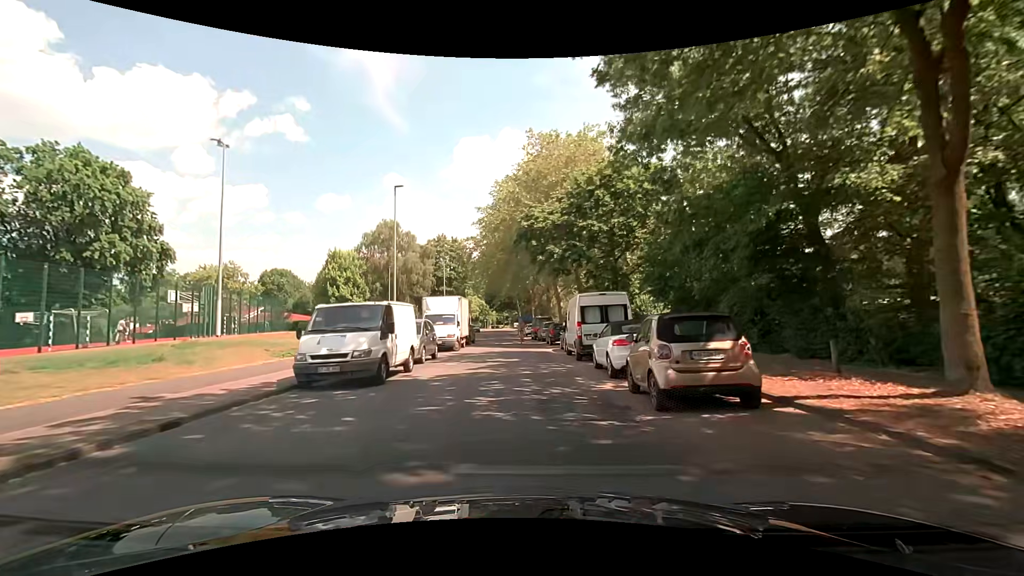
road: residential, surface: asphalt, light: Day
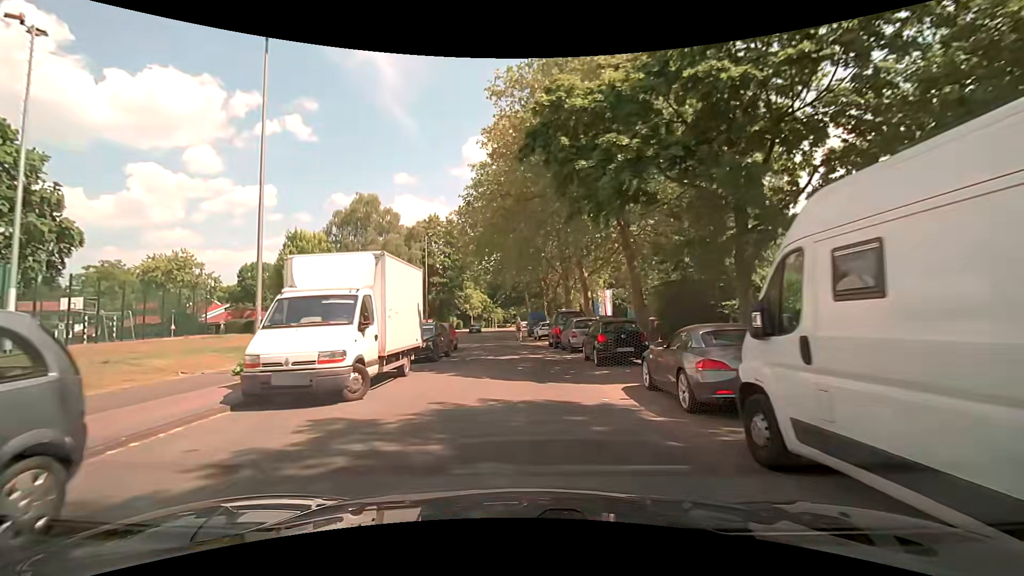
(0.0, +17.4) m; -1°
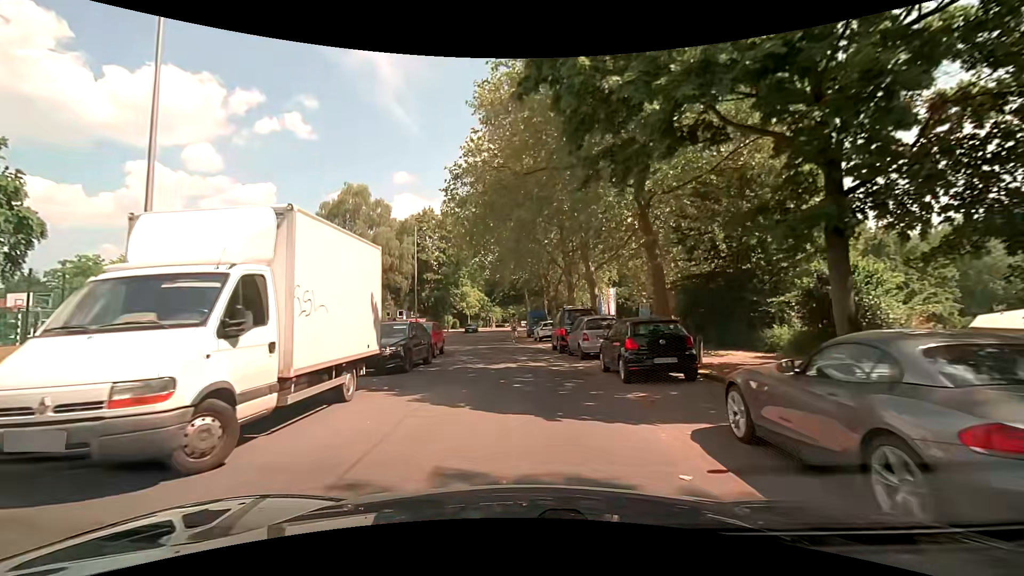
(0.0, +4.4) m; +1°
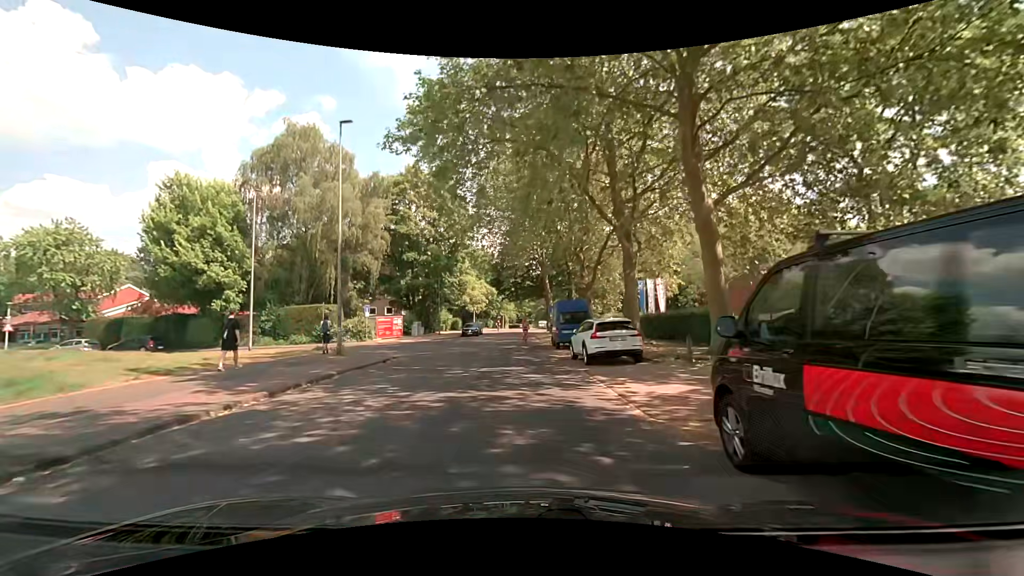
(-0.4, +20.7) m; -1°
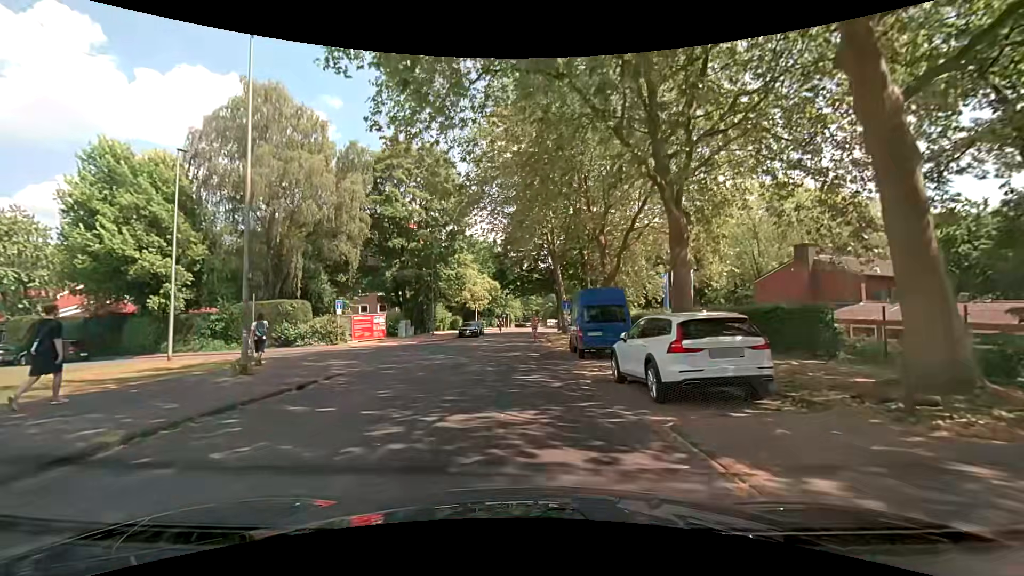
(-0.2, +7.9) m; -2°
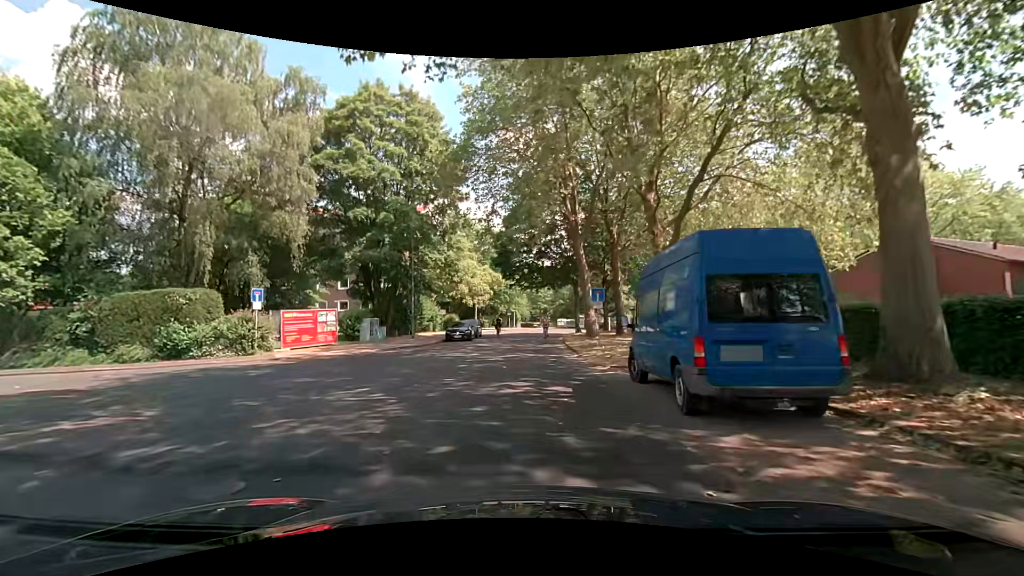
(-0.1, +11.5) m; -2°
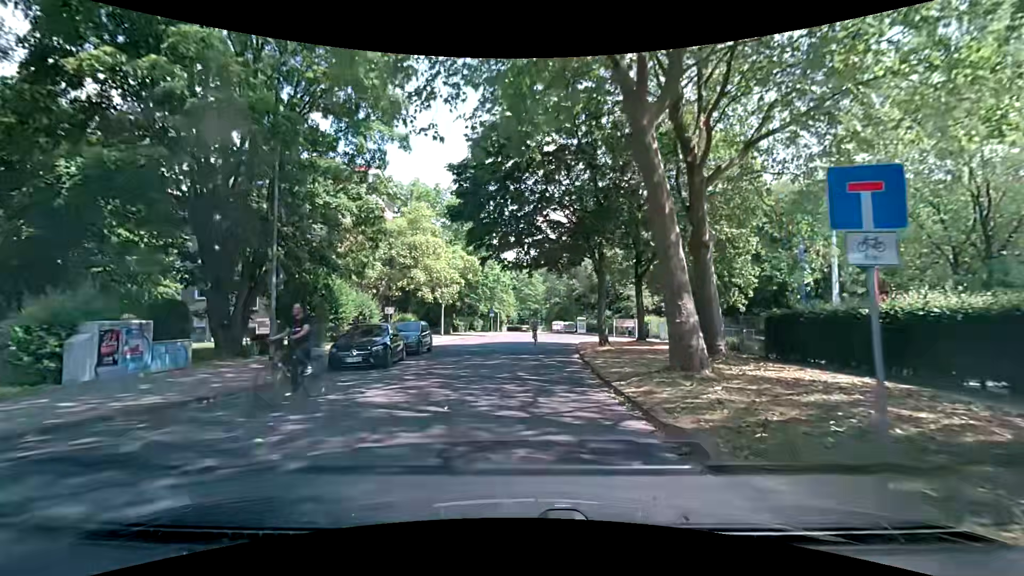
(+0.7, +18.6) m; +2°
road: unclassified
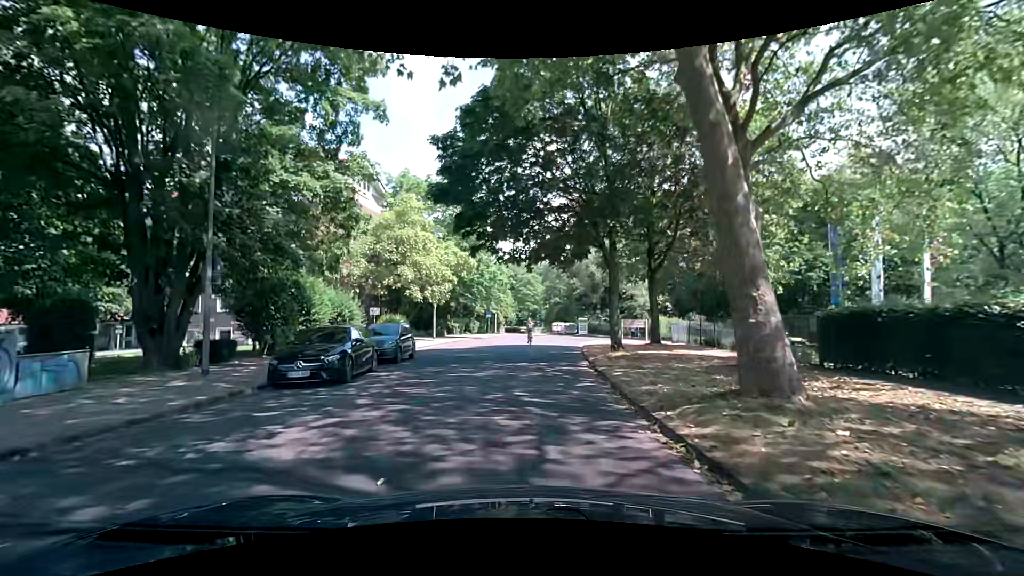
(+0.1, +3.5) m; +1°
